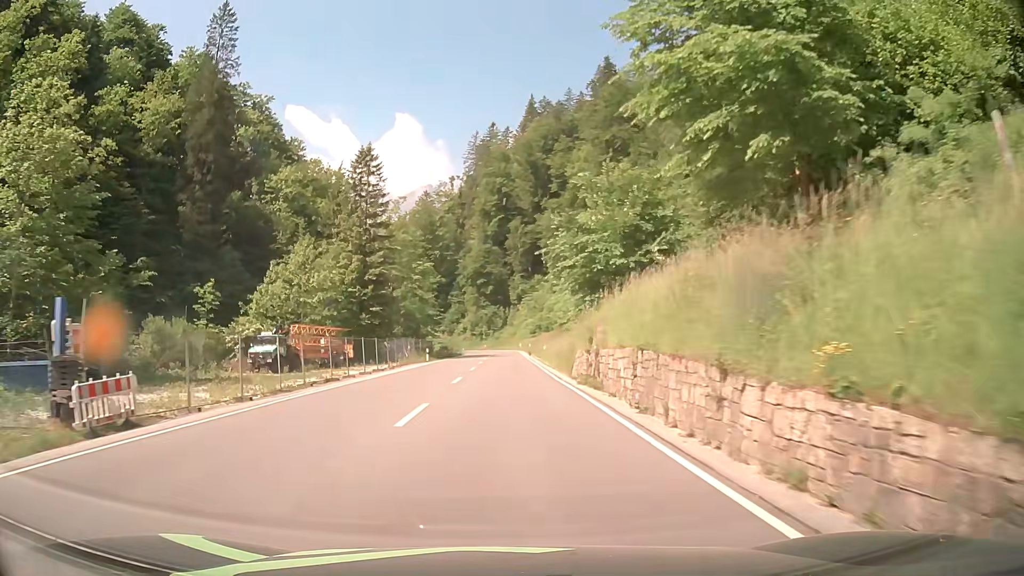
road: primary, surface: asphalt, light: Day
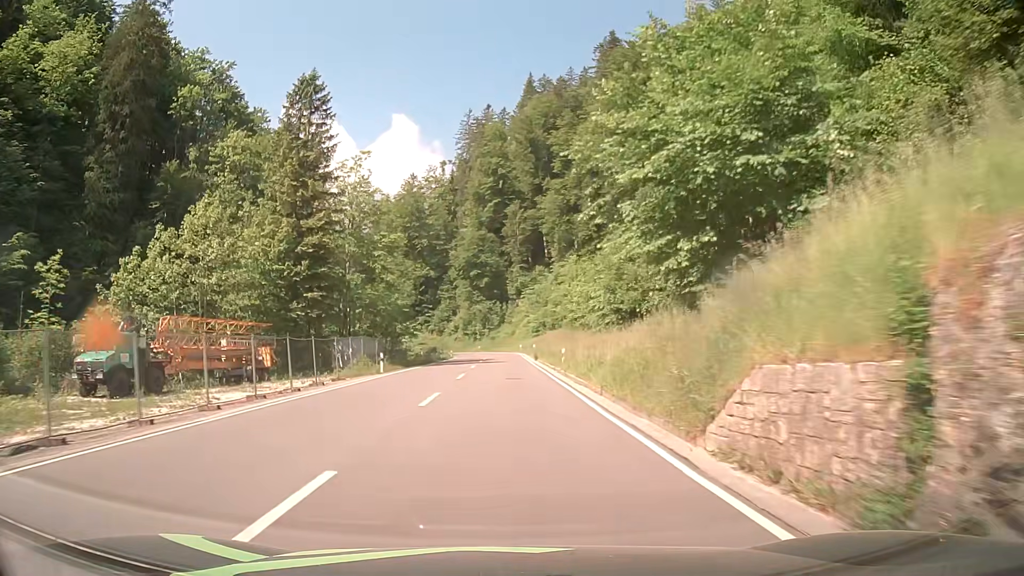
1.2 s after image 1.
(+0.1, +20.1) m; 0°
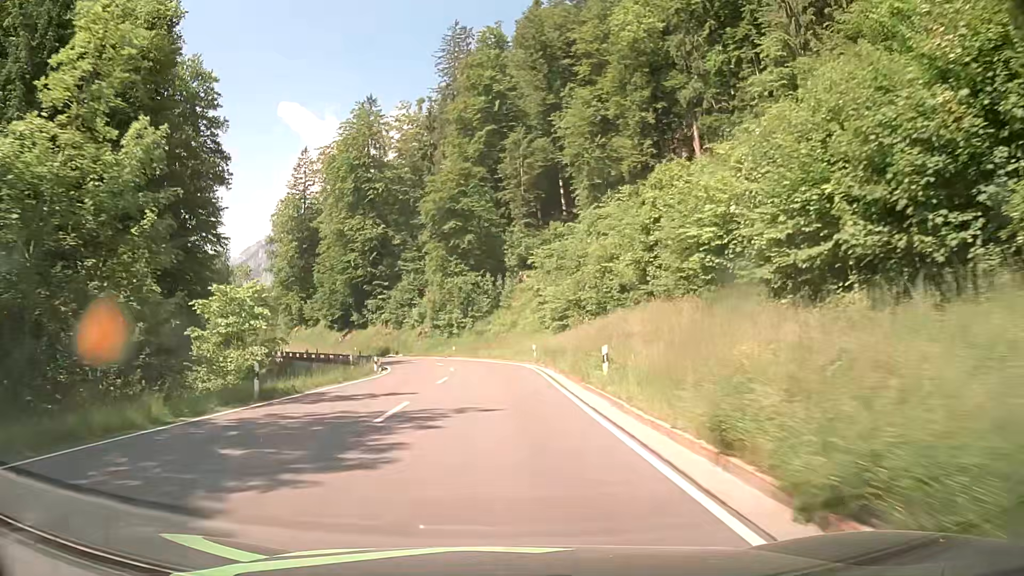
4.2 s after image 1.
(+0.1, +51.5) m; 0°
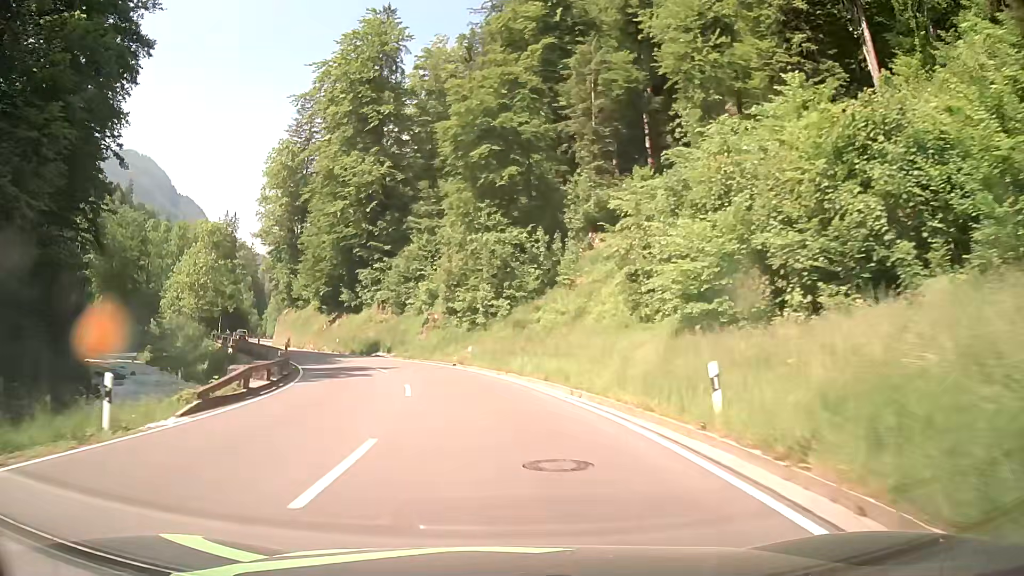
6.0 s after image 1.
(-0.6, +30.5) m; -4°
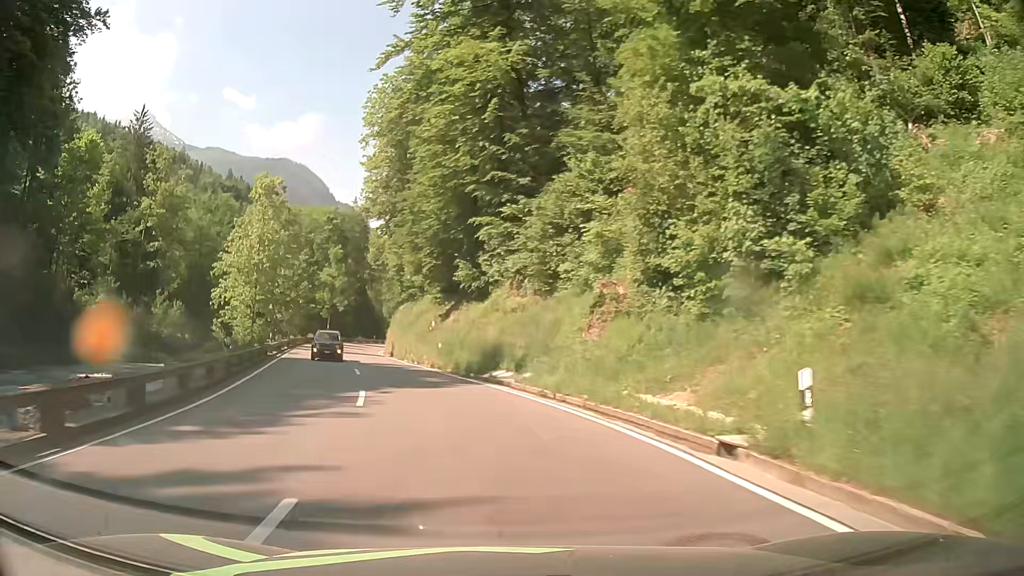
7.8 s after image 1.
(-2.8, +27.9) m; -13°
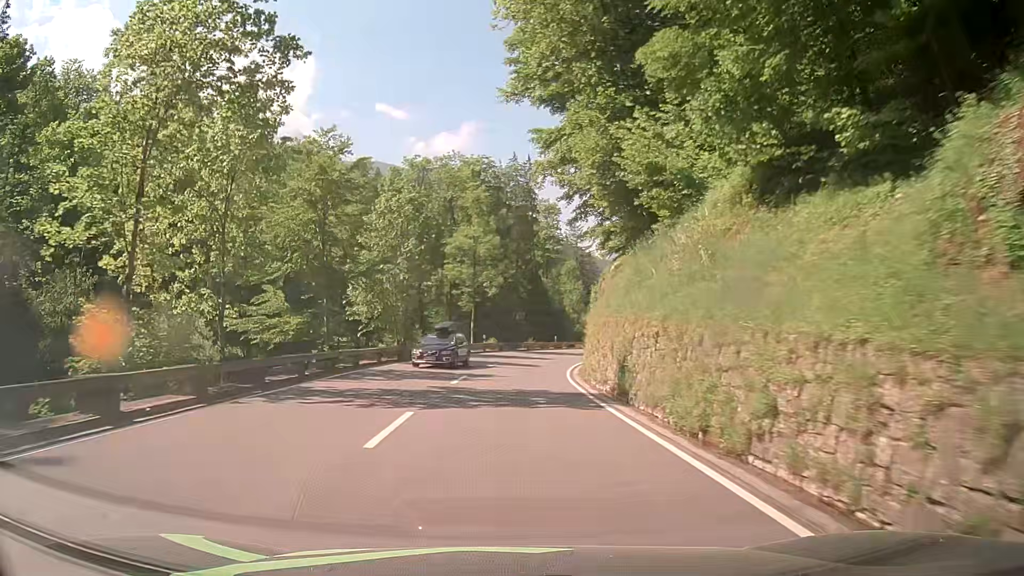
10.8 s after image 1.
(-8.4, +40.6) m; -16°
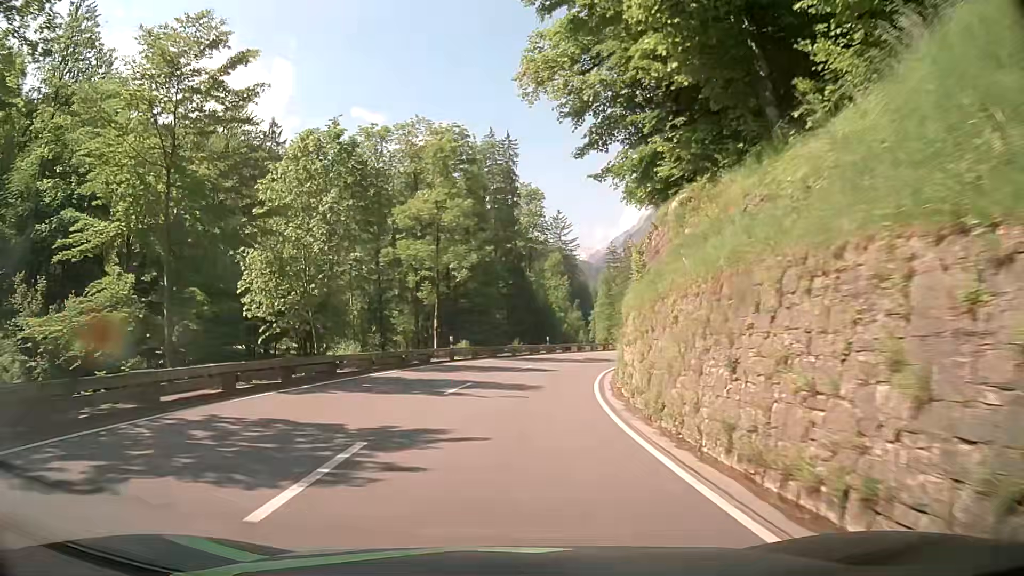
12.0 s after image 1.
(0.0, +15.4) m; +2°
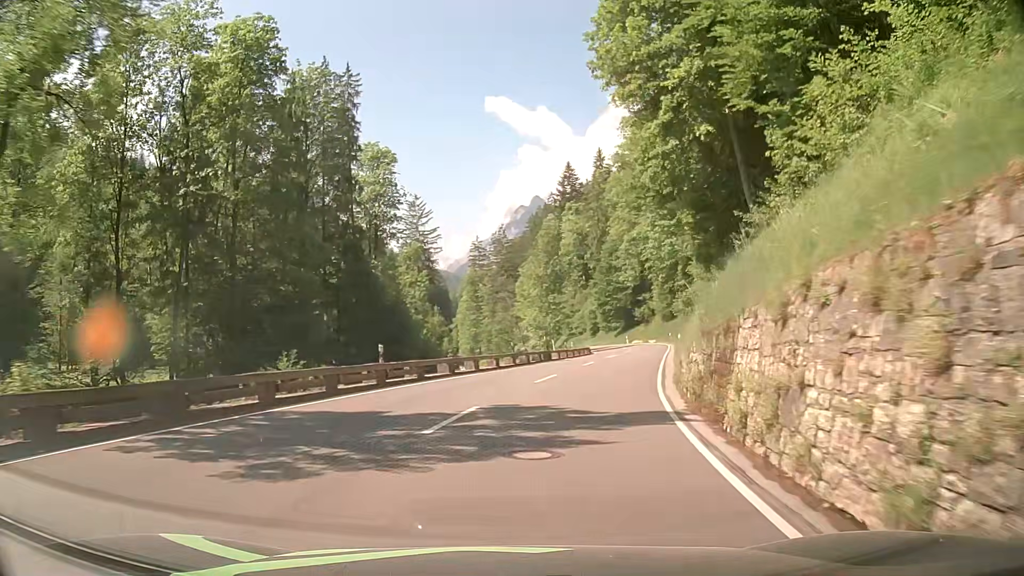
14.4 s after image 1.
(+1.9, +30.3) m; +11°
(+1, +10) (+2, +20) (+5, +30) (+7, +39) (+10, +49) (+12, +59) (+14, +68) (+15, +78) (+16, +88) (+16, +98) m
